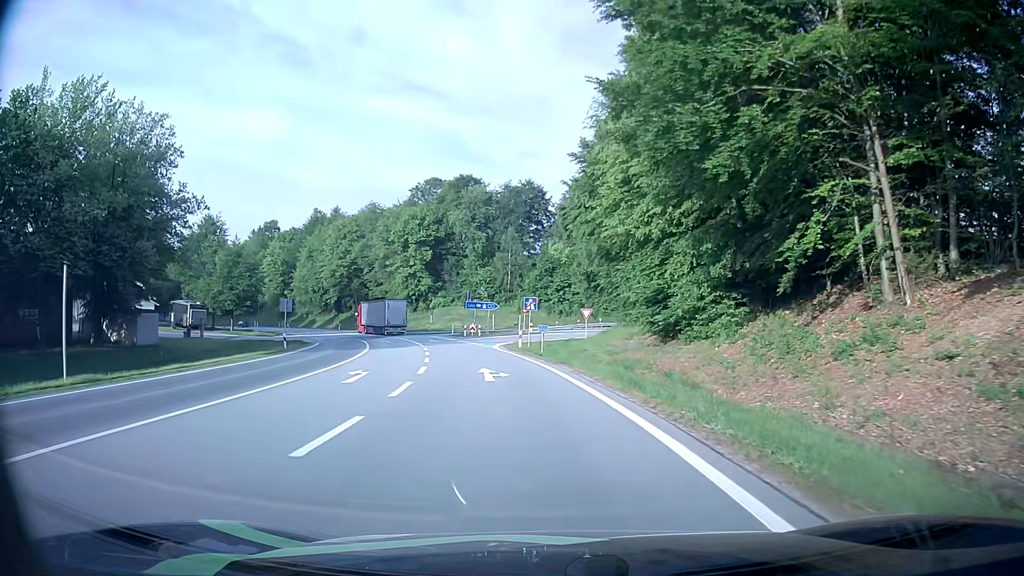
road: motorway_link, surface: asphalt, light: Day
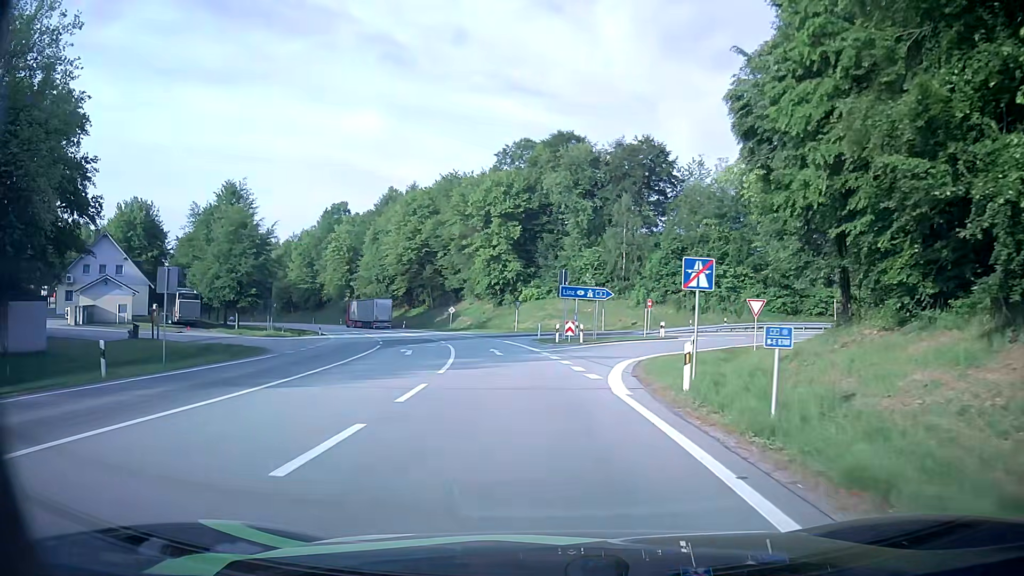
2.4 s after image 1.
(-1.7, +25.3) m; -8°
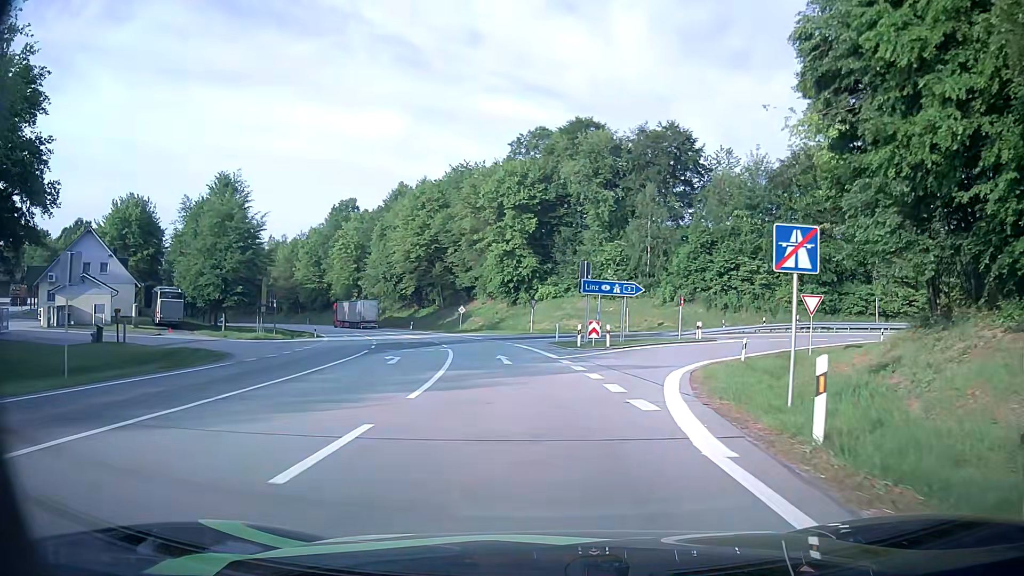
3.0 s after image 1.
(-0.2, +6.1) m; -3°
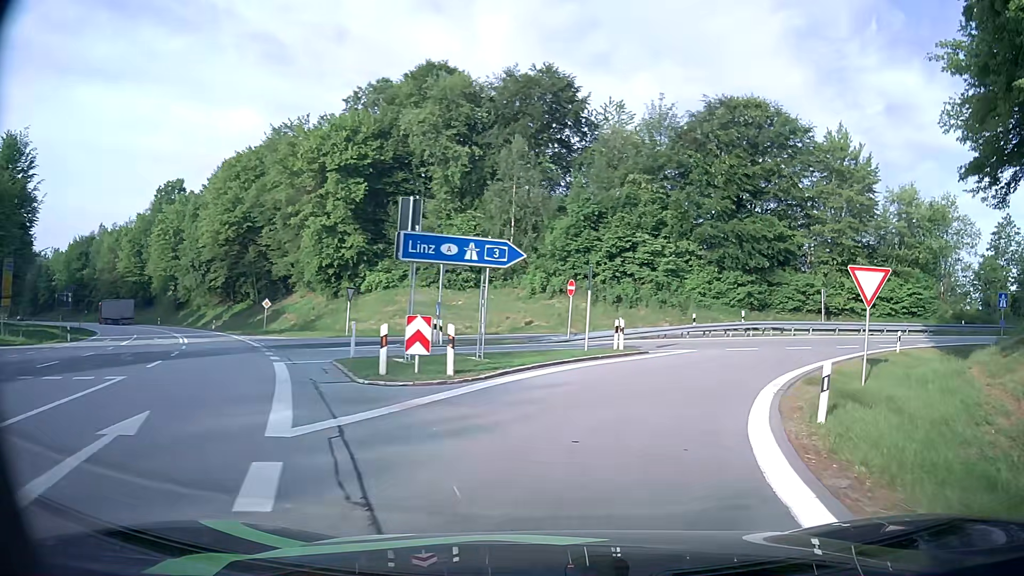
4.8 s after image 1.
(+1.5, +17.8) m; +13°
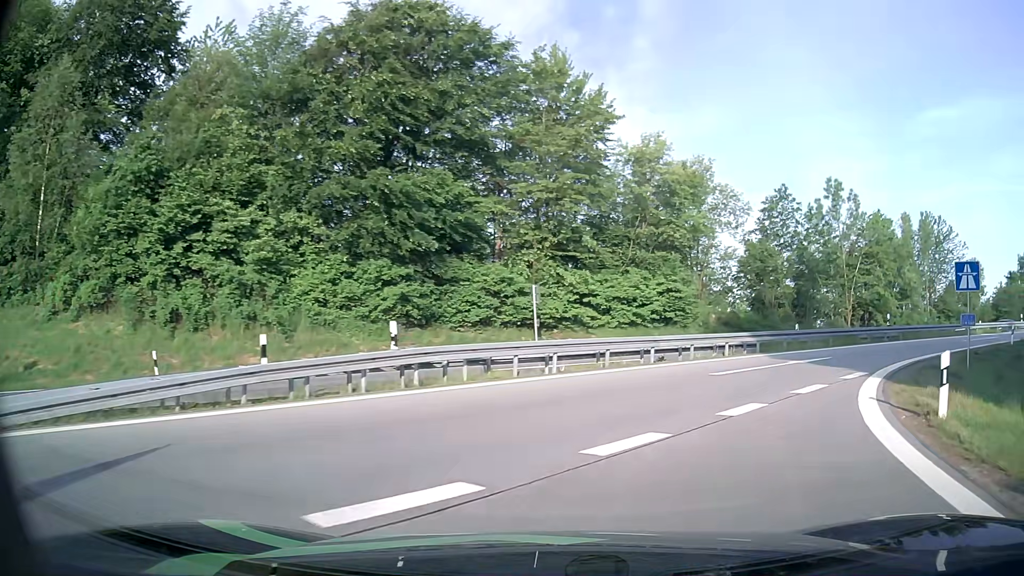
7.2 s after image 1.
(+5.3, +20.9) m; +29°
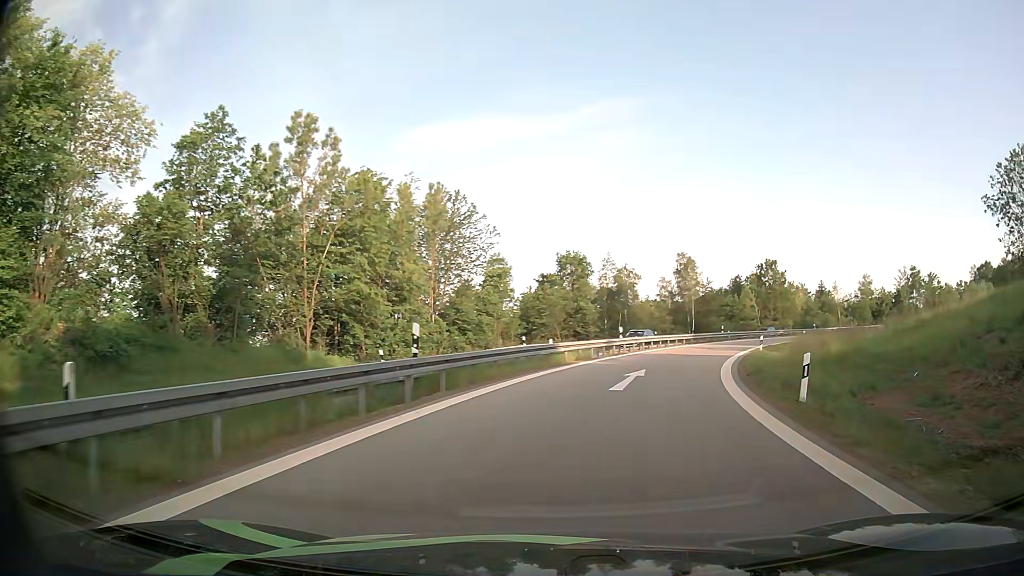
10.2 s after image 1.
(+9.0, +21.0) m; +46°
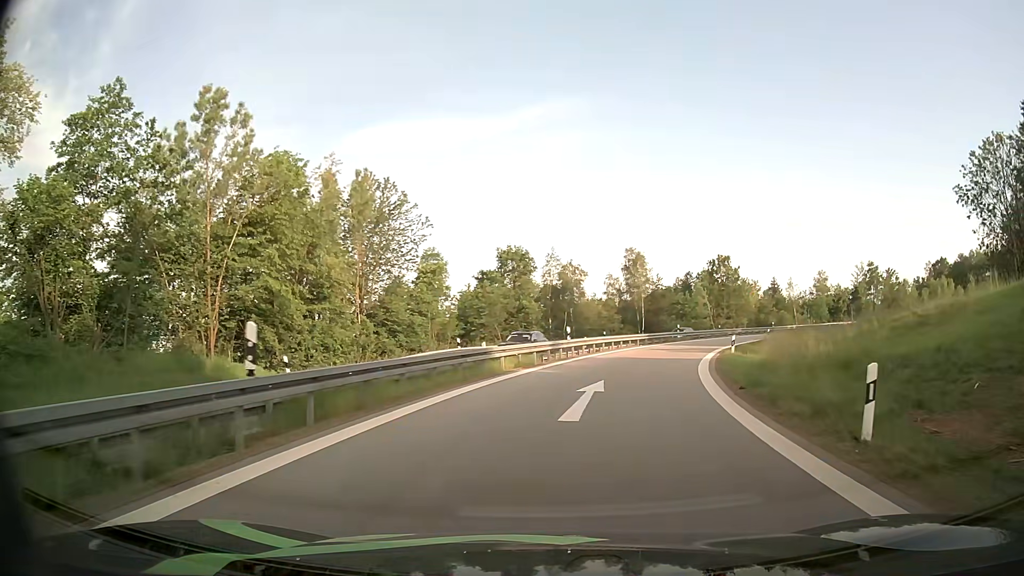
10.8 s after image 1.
(+0.2, +5.0) m; +5°
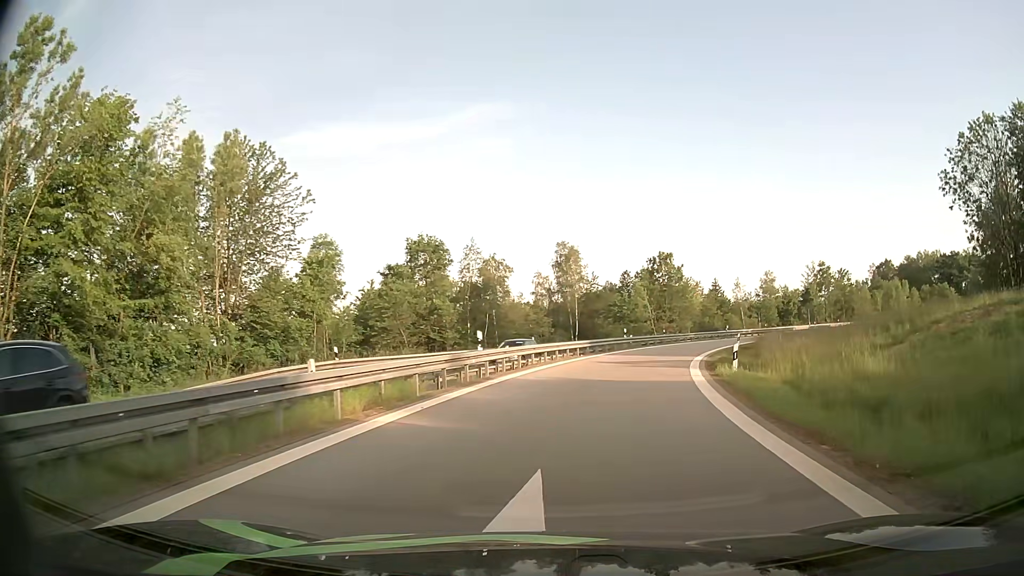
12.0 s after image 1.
(+0.6, +10.7) m; +6°
(+1, +10) (+2, +20) (+4, +30) (+7, +39) (+11, +48) (+16, +57) (+21, +66) (+27, +74) (+34, +81) (+41, +88) m
